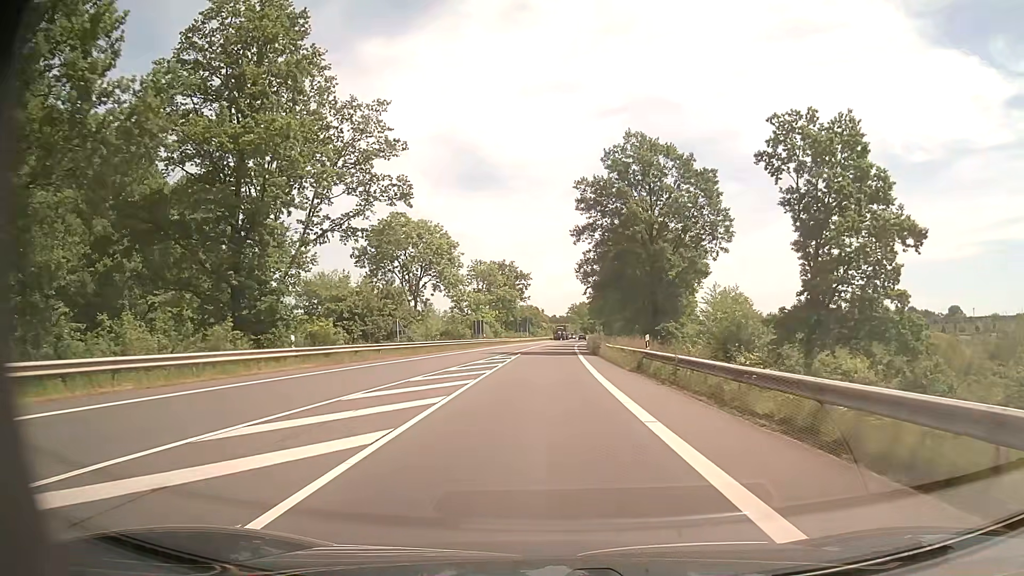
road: secondary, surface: asphalt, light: Day
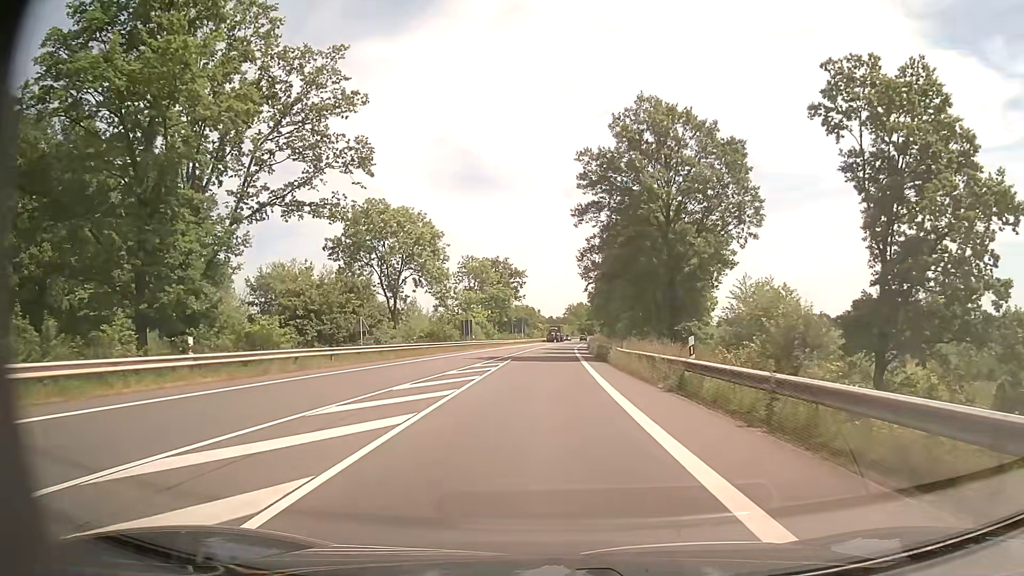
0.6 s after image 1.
(0.0, +8.2) m; 0°
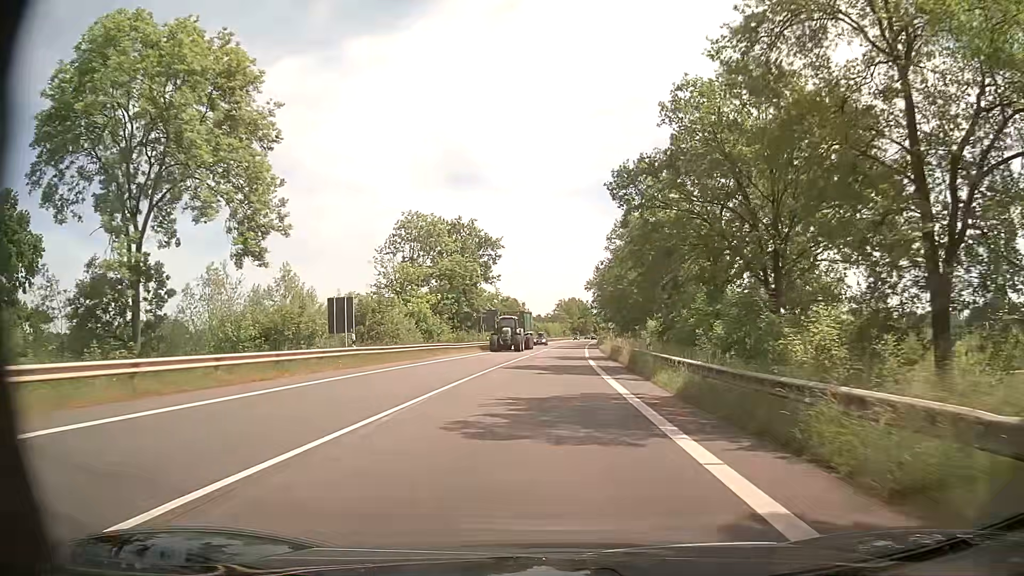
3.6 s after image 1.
(+0.4, +40.8) m; +1°
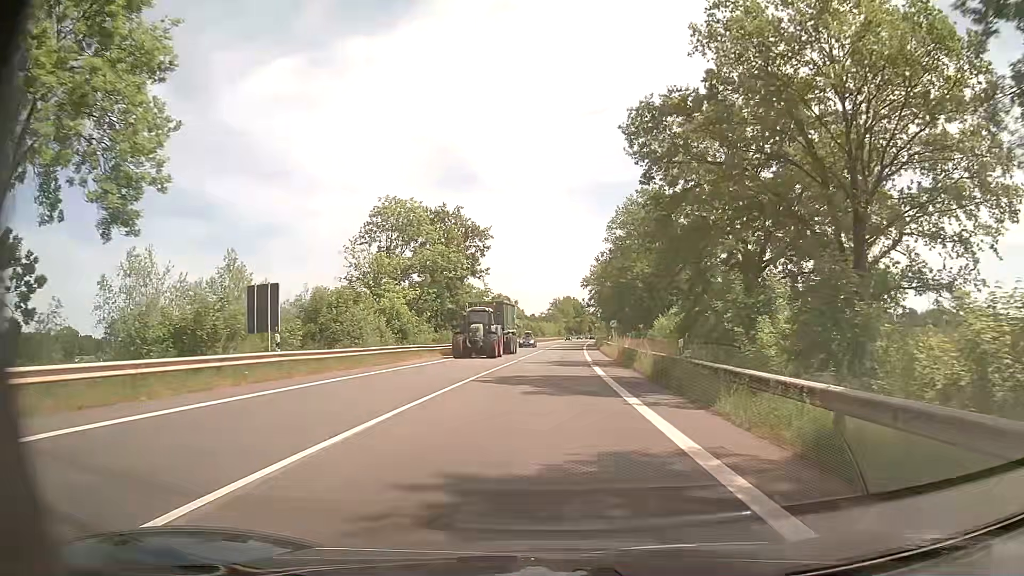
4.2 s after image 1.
(+0.1, +8.1) m; 0°
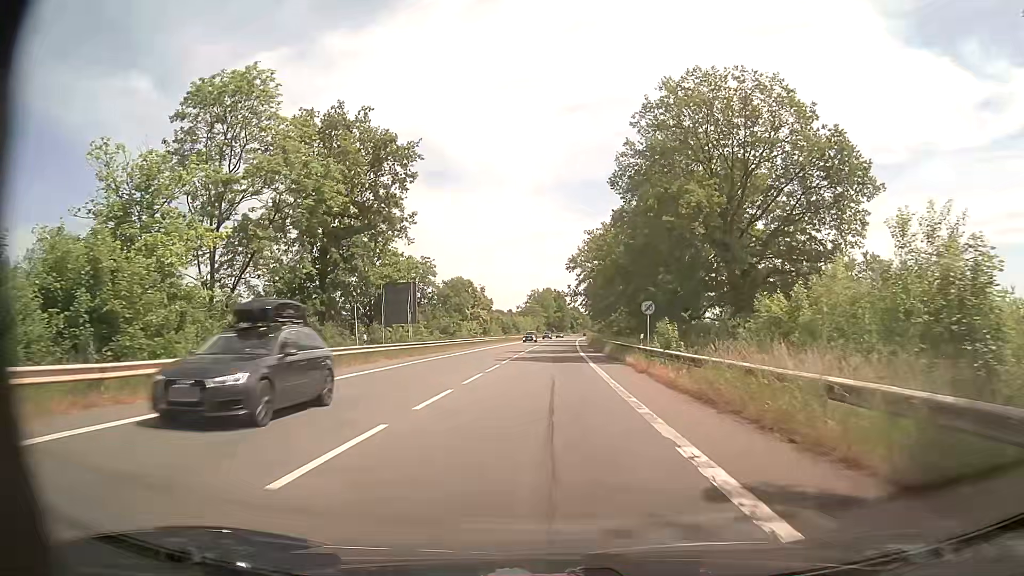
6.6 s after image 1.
(+0.8, +33.2) m; +2°
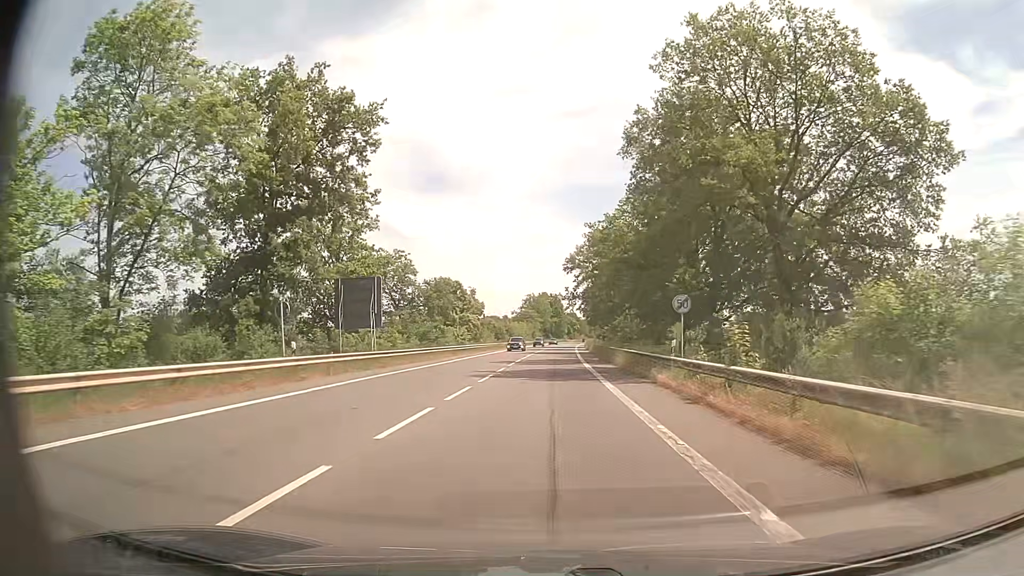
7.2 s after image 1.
(0.0, +9.0) m; +1°
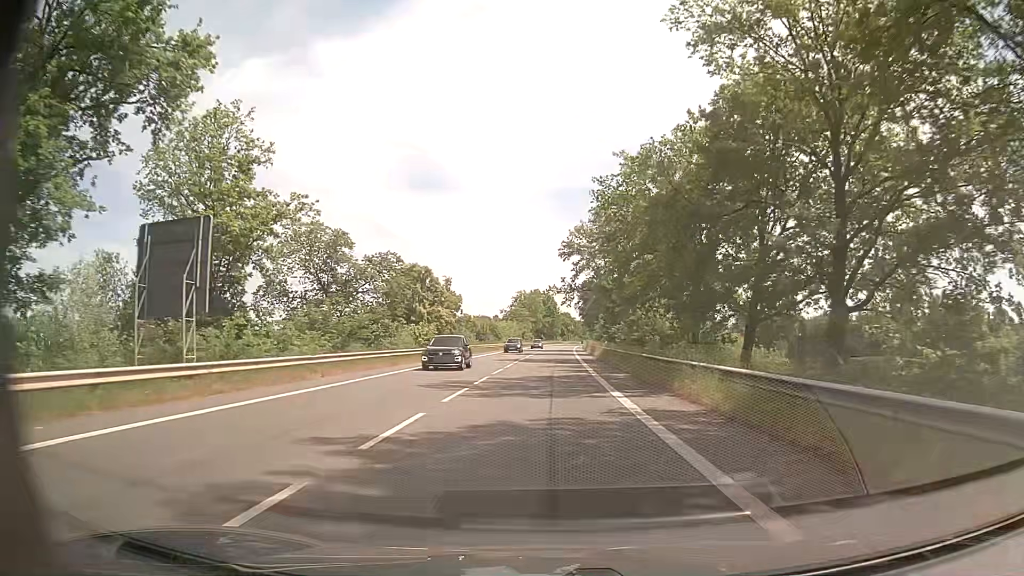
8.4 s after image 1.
(-0.1, +19.7) m; 0°
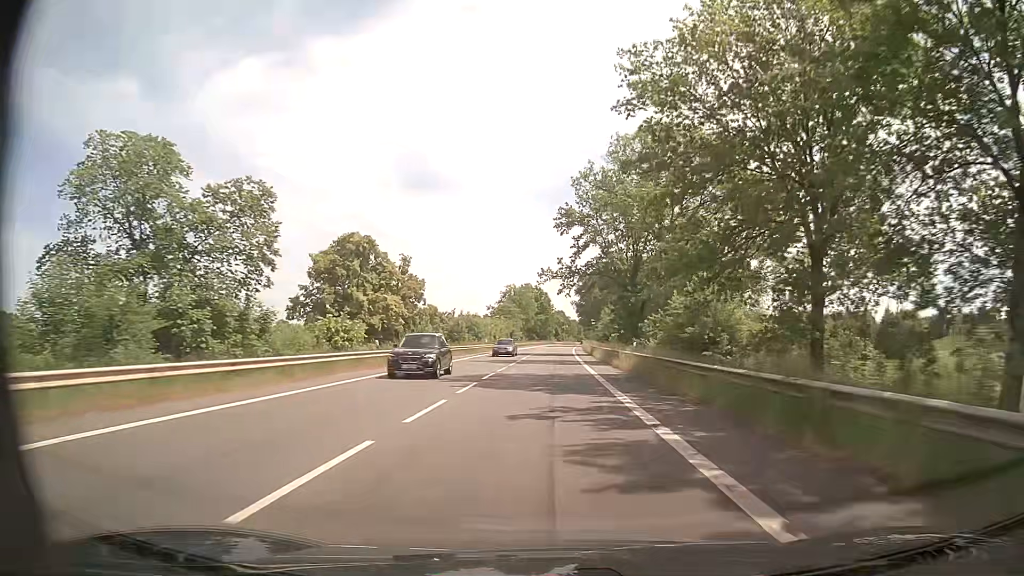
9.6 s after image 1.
(+0.2, +22.3) m; 0°
(0, +10) (0, +20) (0, +30) (0, +40) (+1, +50) (+1, +60) (+1, +70) (+1, +80) (+2, +90) (+2, +100) m
